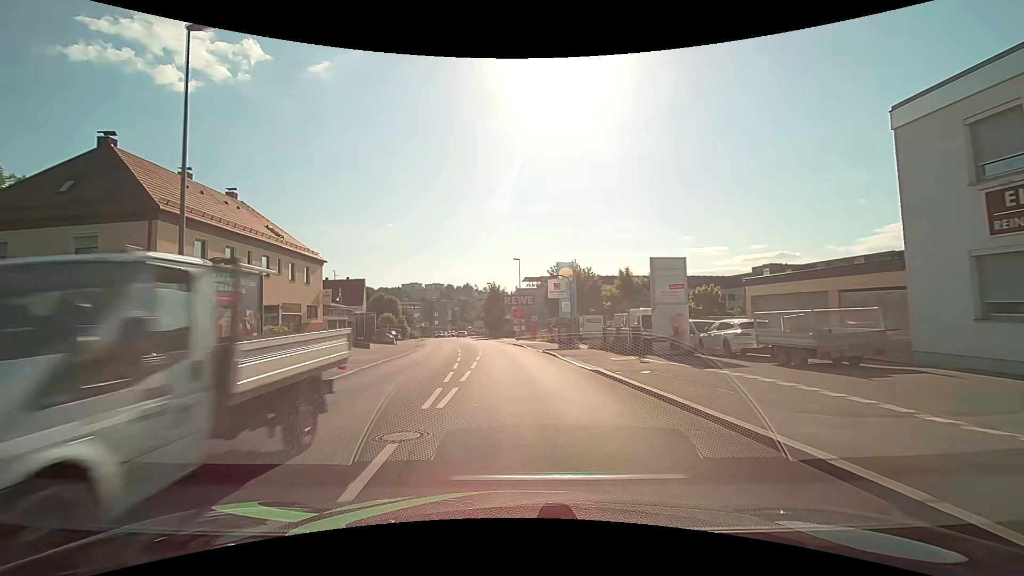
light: Day
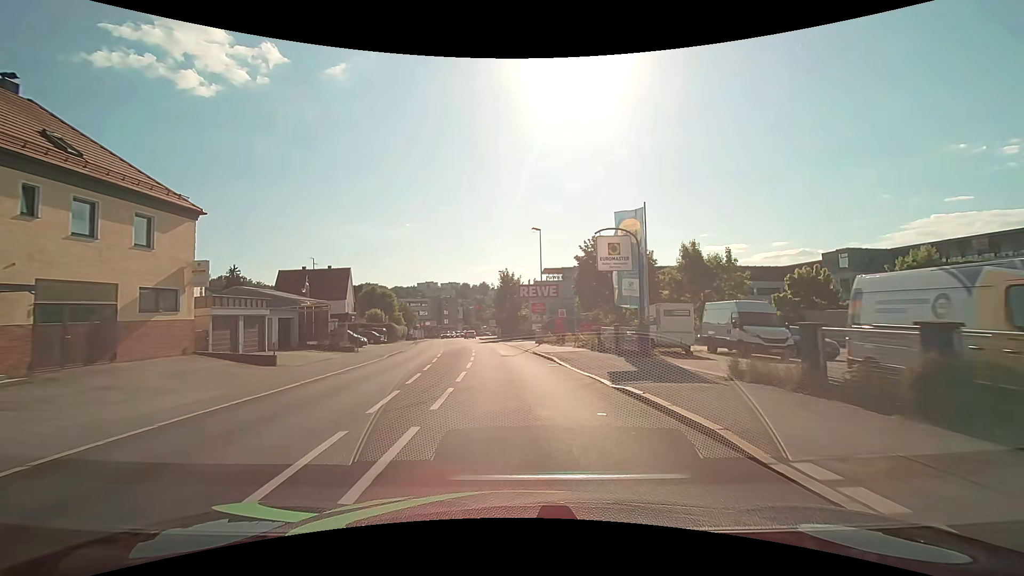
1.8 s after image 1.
(-0.2, +18.5) m; -2°
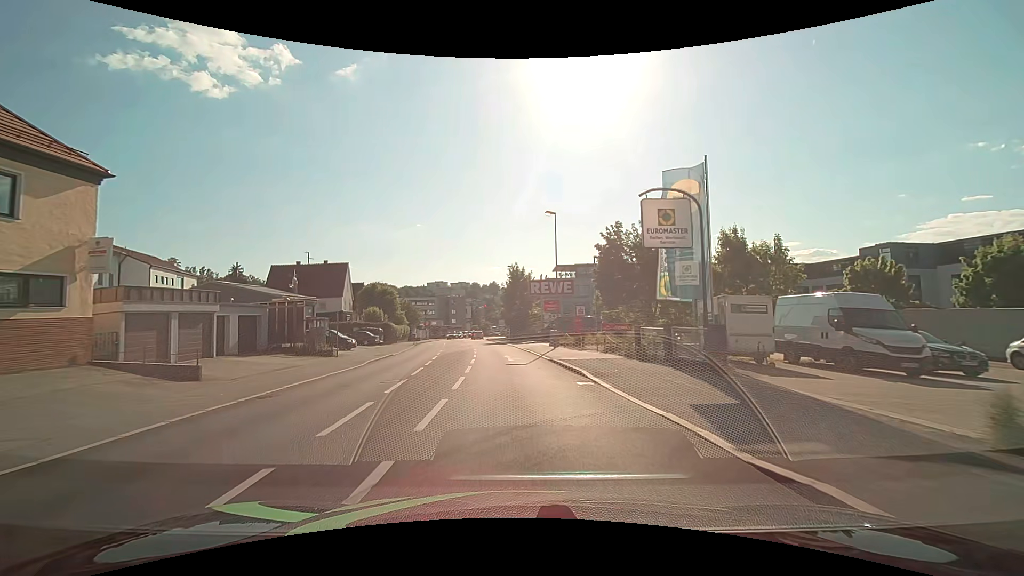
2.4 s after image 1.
(-0.1, +6.3) m; -1°
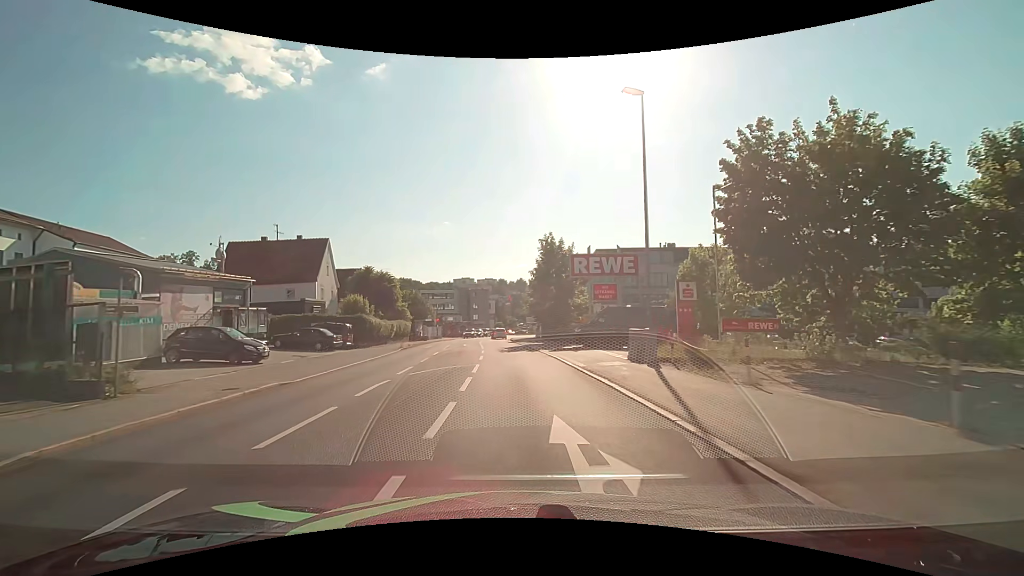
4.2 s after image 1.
(-0.7, +19.1) m; -3°
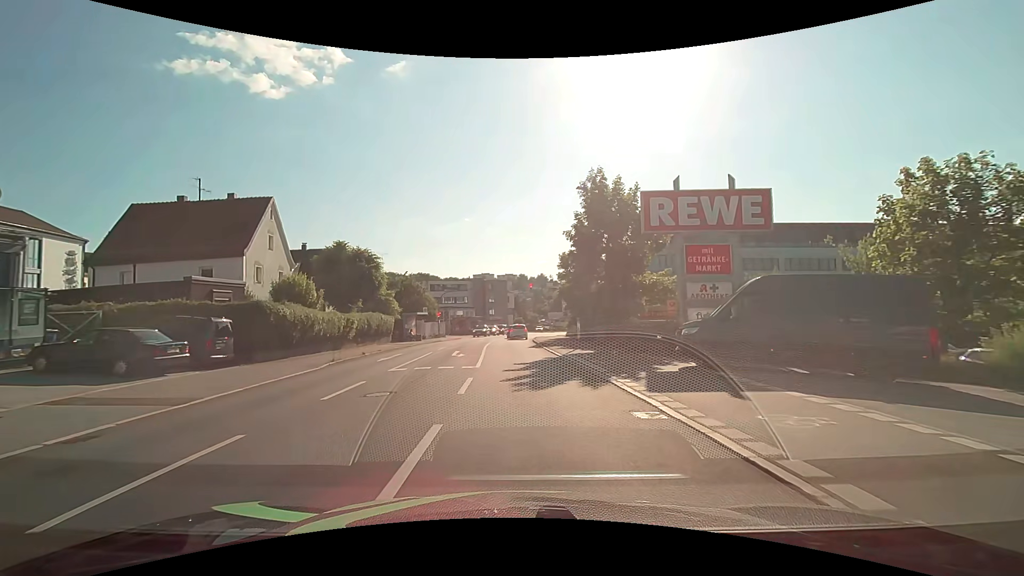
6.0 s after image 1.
(-0.3, +17.9) m; -2°
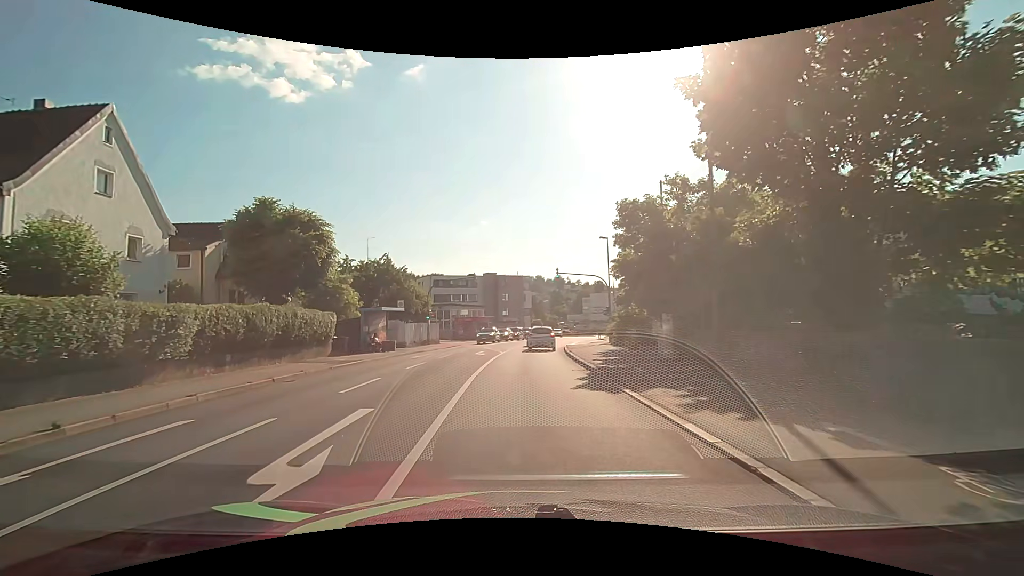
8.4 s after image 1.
(-0.2, +17.9) m; -2°
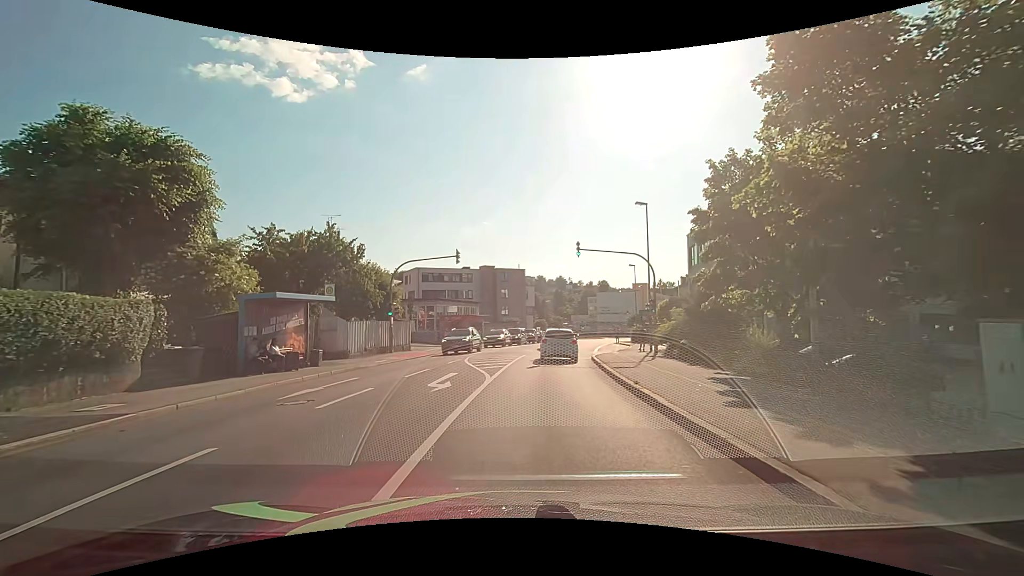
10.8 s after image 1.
(0.0, +13.7) m; 0°
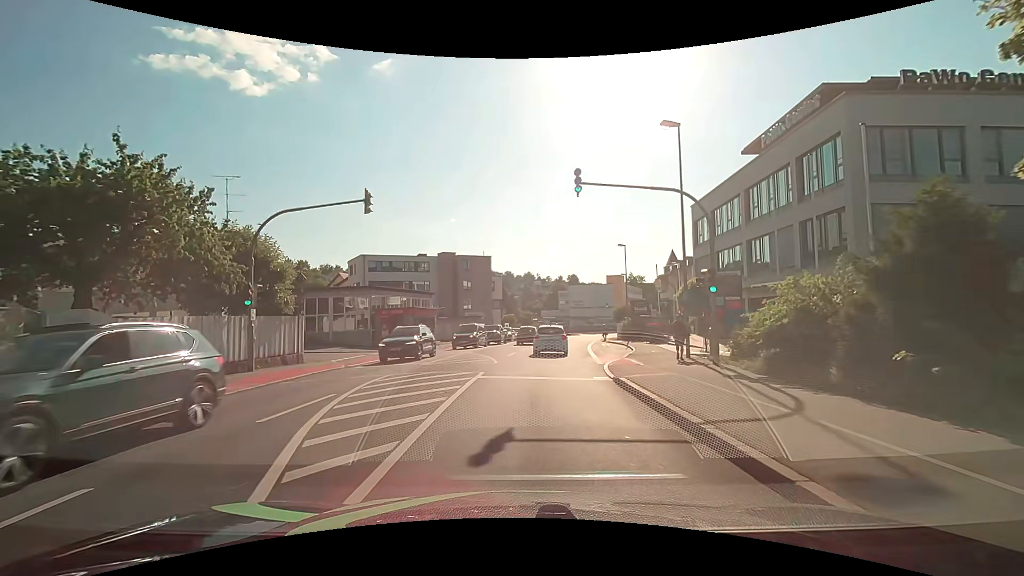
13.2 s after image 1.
(+0.5, +13.2) m; +4°
(0, +10) (+1, +20) (+1, +30) (+1, +40) (+2, +50) (+3, +60) (+5, +70) (+7, +79) (+10, +89) (+14, +98) m
